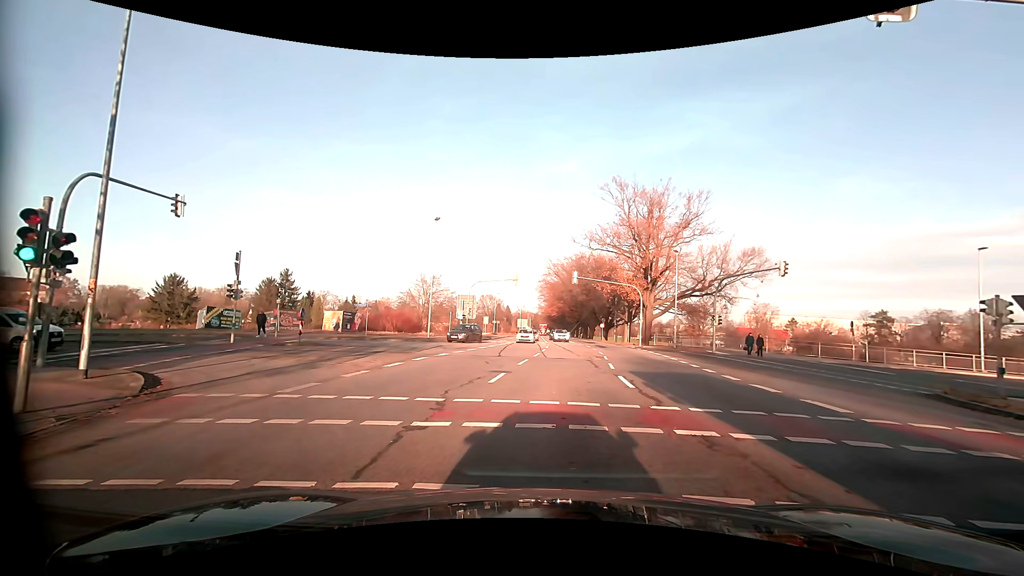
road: primary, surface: asphalt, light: Day
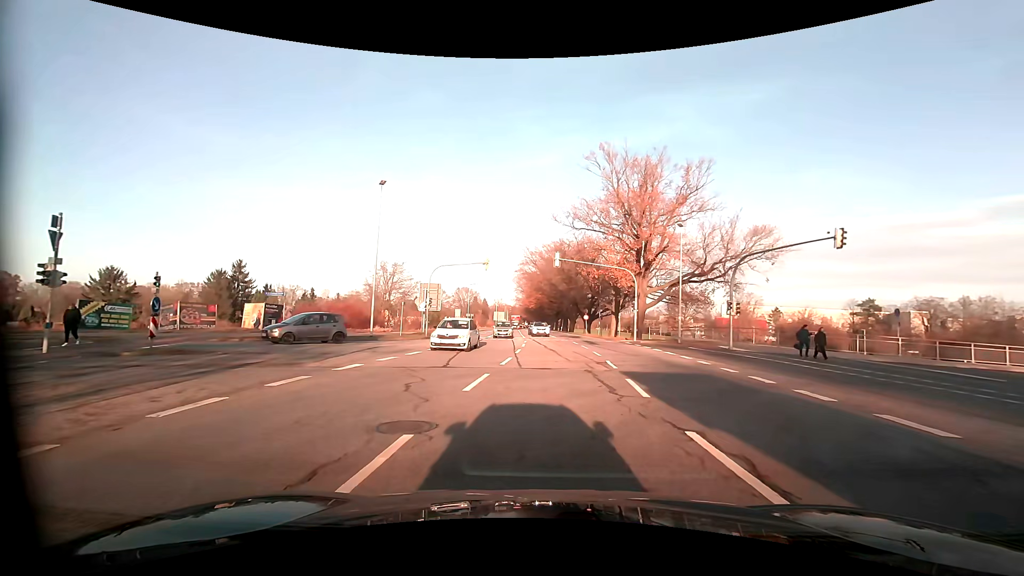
(+0.3, +9.2) m; +3°
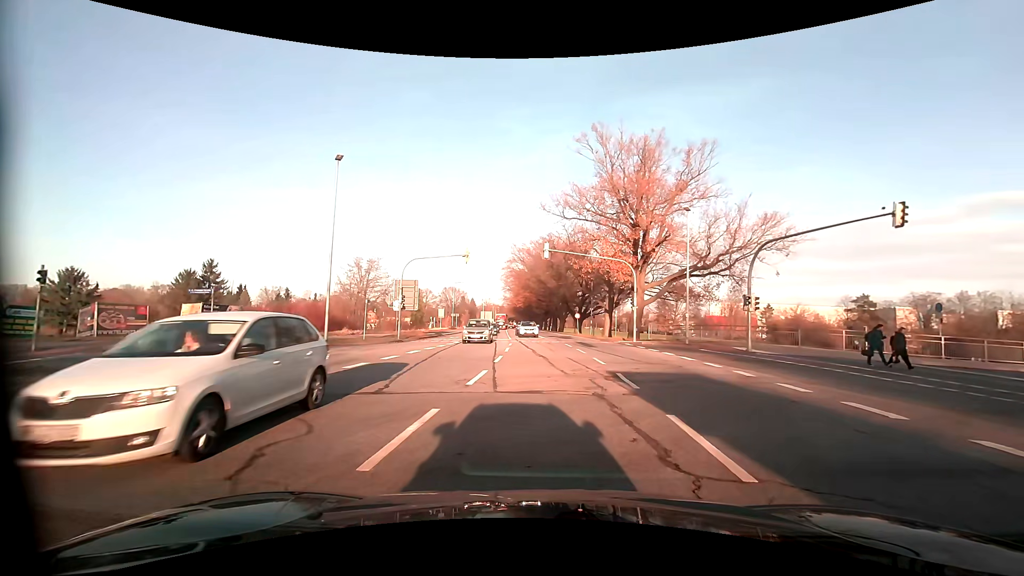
(+0.1, +4.9) m; +3°
